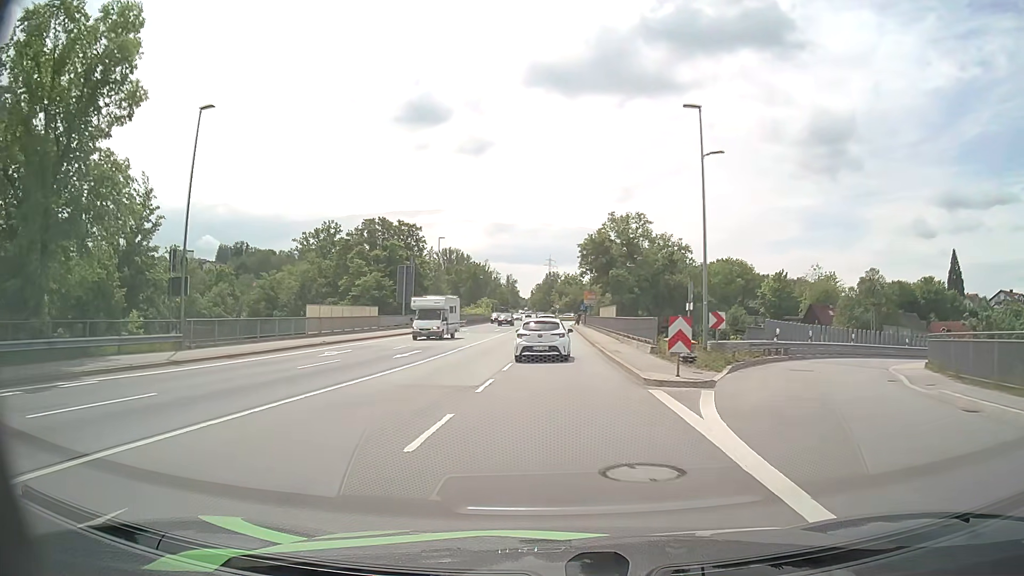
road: primary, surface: asphalt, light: Day
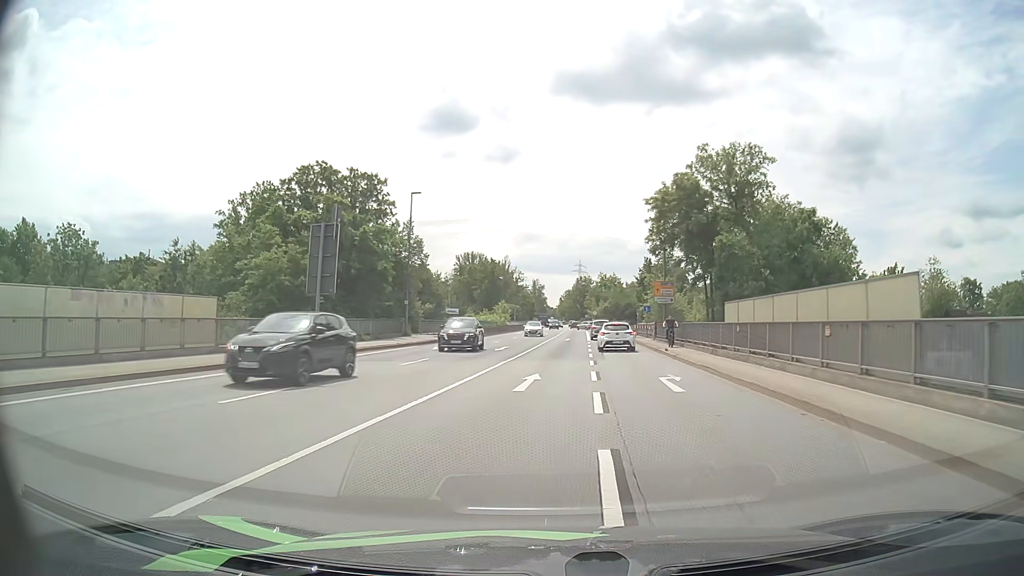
(-1.1, +33.5) m; -3°
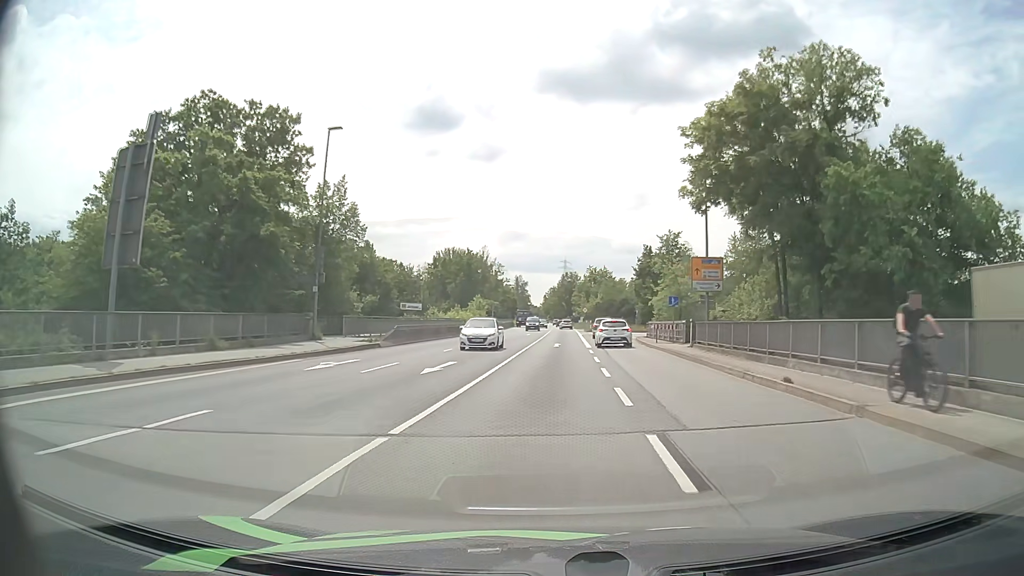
(+0.2, +17.0) m; +2°
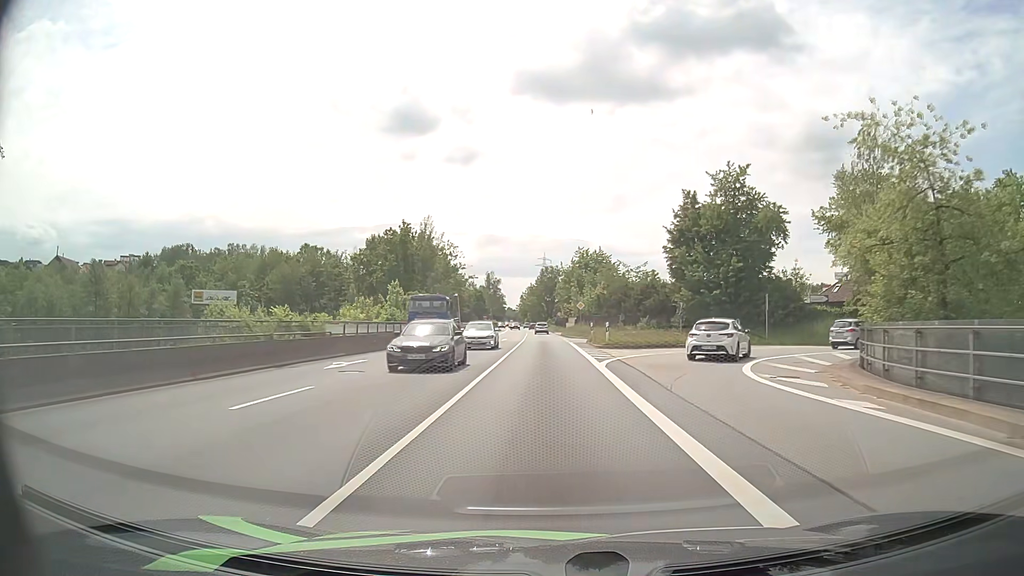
(+0.7, +43.1) m; +1°
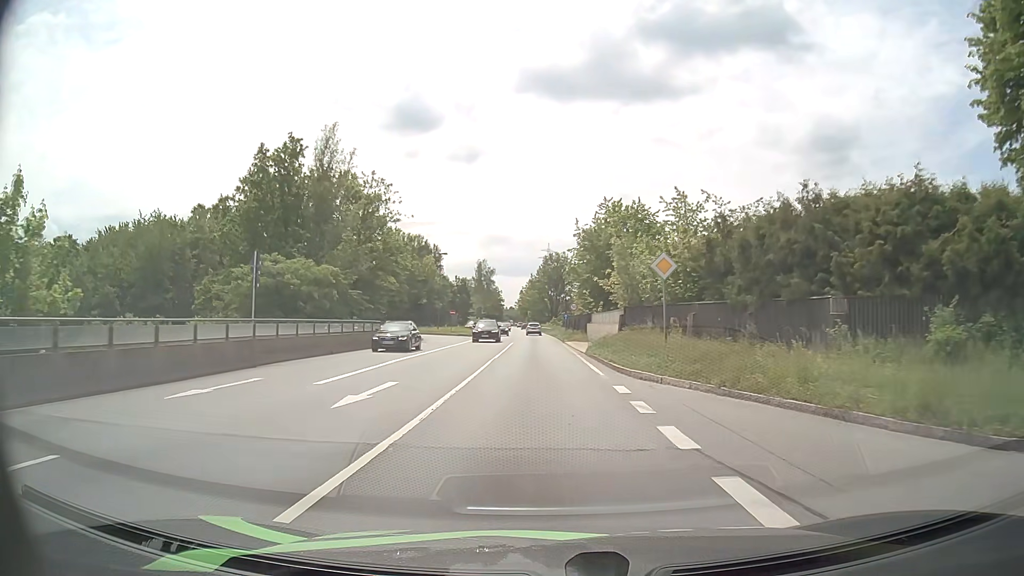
(0.0, +44.3) m; 0°
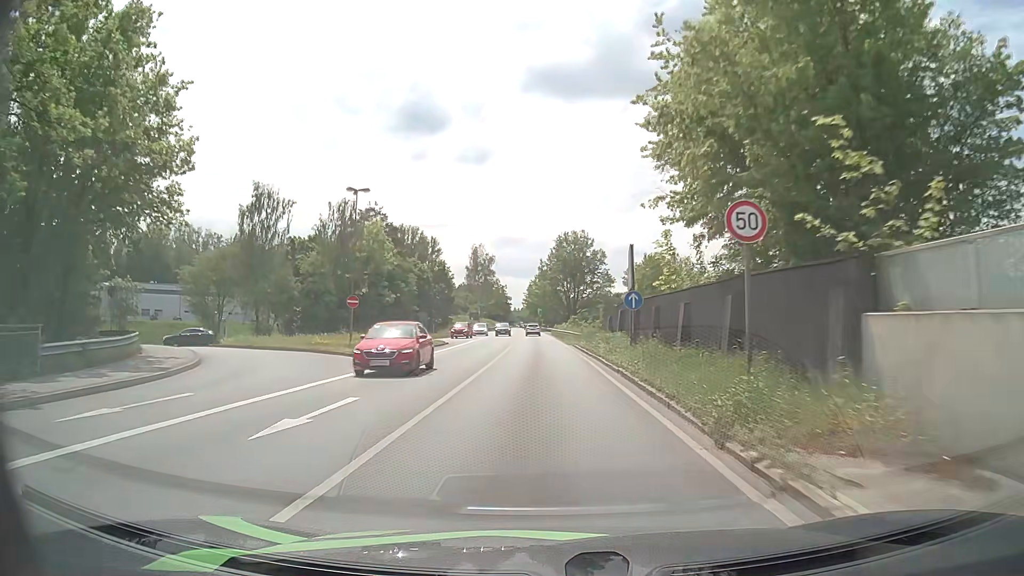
(-0.5, +42.9) m; -1°
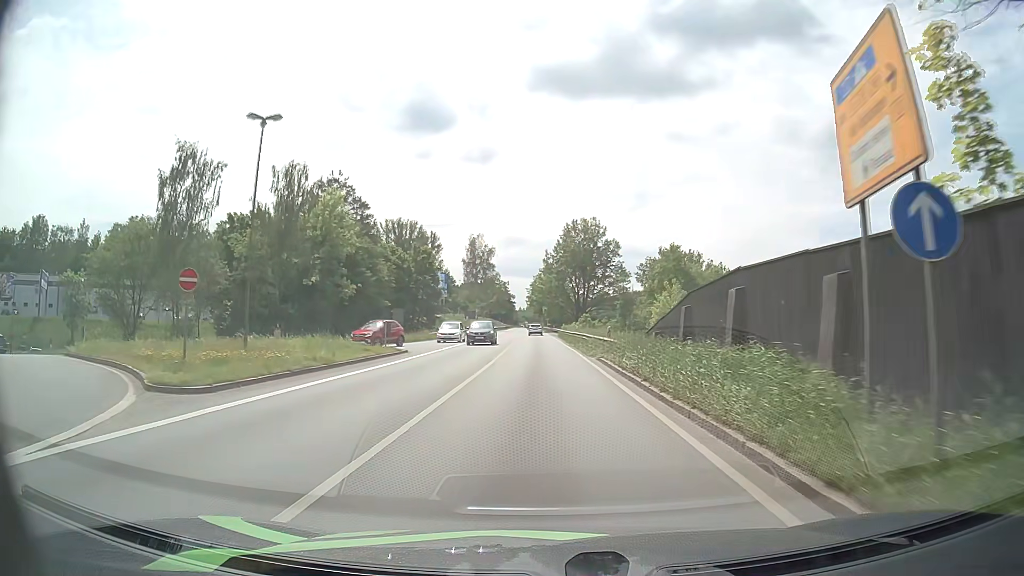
(-0.1, +16.4) m; 0°
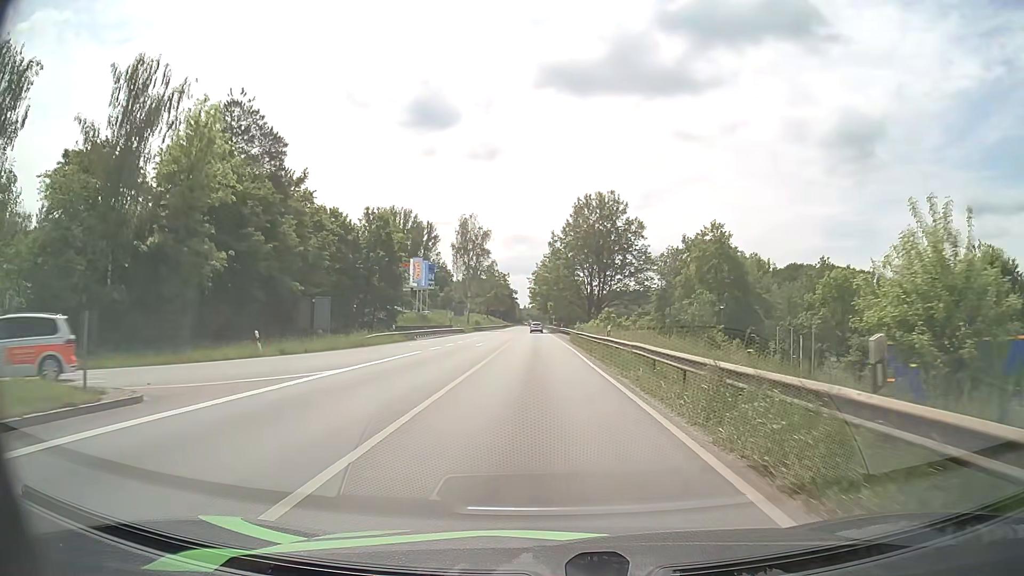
(-0.1, +23.6) m; -1°
(0, +10) (0, +20) (0, +30) (0, +40) (-1, +50) (-1, +60) (-1, +70) (-1, +80) (-1, +90) (-2, +100) m
